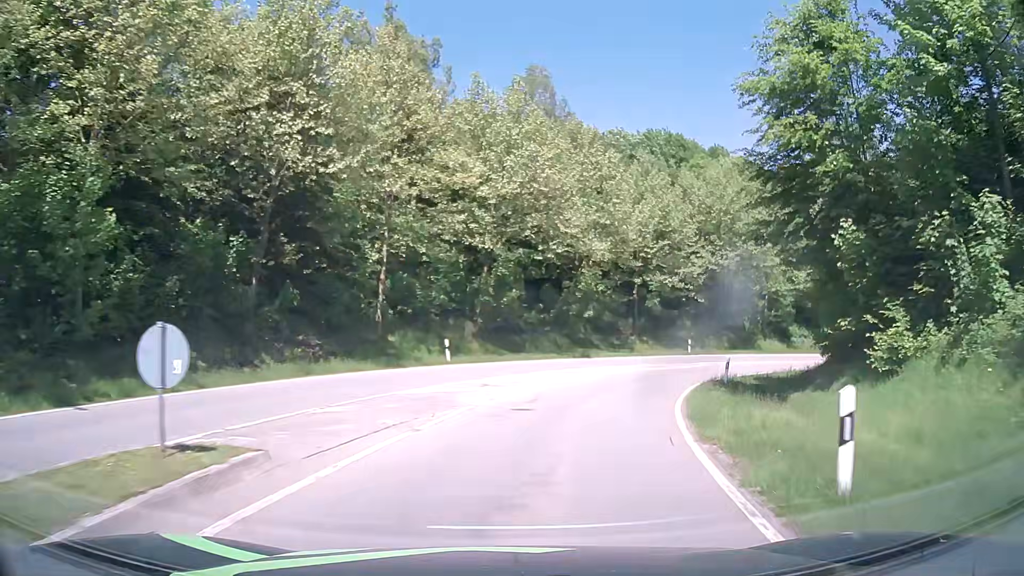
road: primary_link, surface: asphalt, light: Day
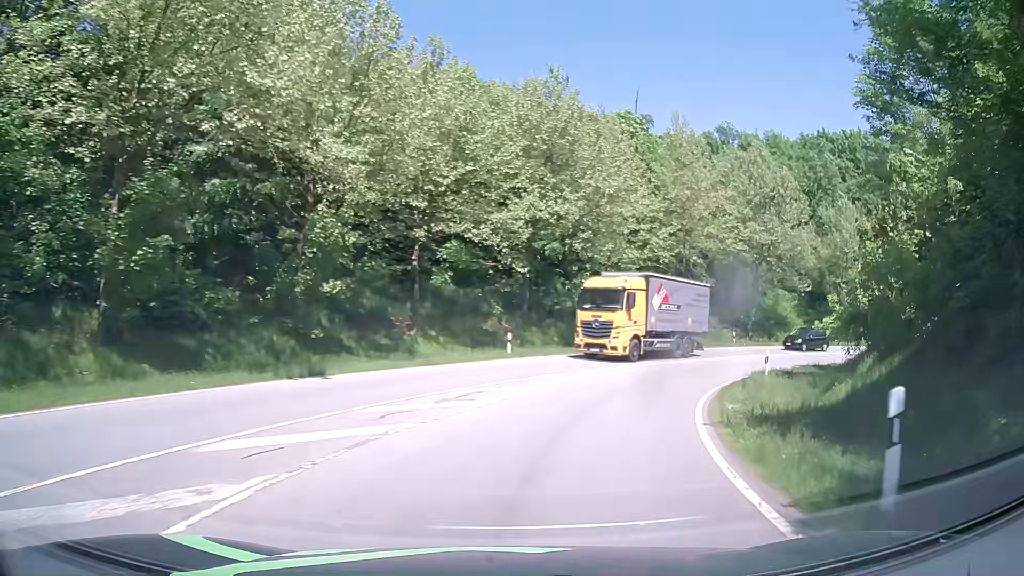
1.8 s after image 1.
(+3.2, +20.2) m; +19°
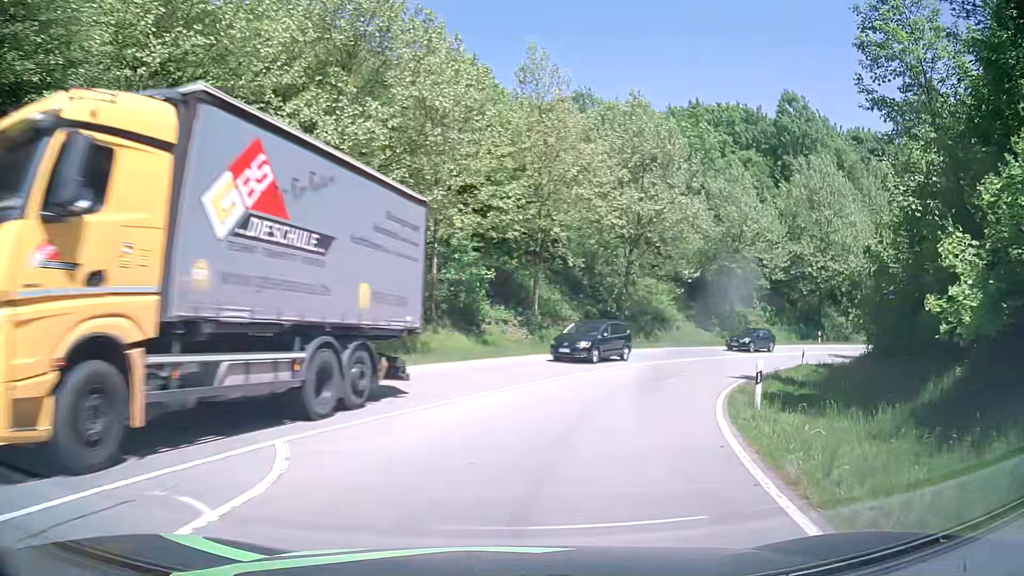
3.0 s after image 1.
(+1.7, +13.4) m; +14°
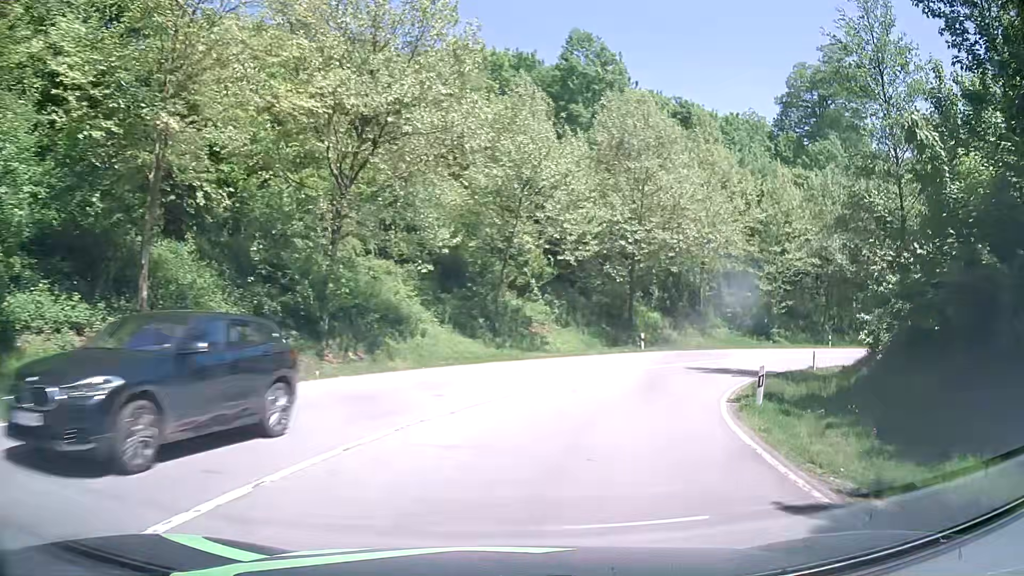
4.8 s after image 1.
(+3.9, +19.8) m; +22°
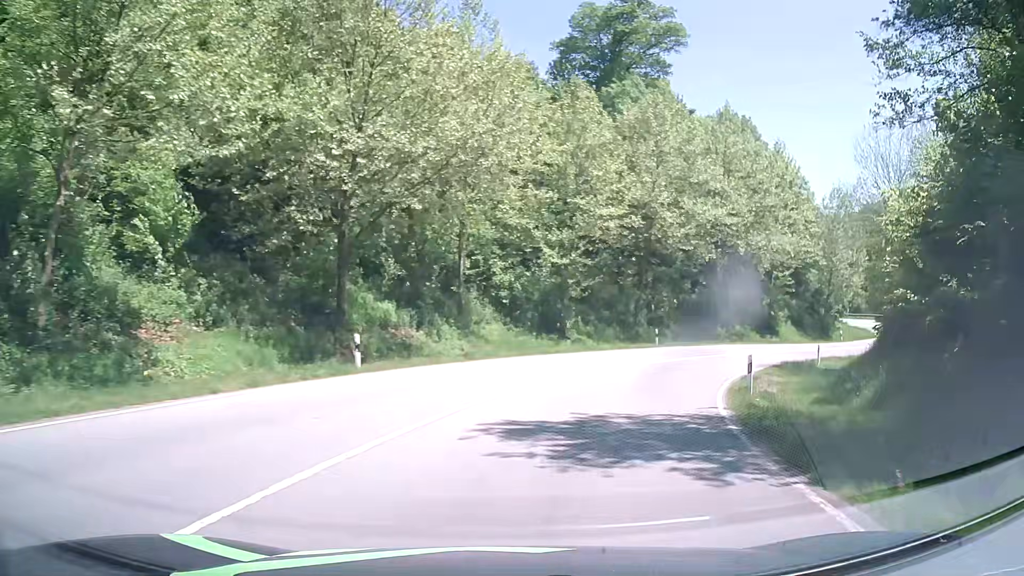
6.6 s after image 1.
(+4.1, +19.7) m; +23°
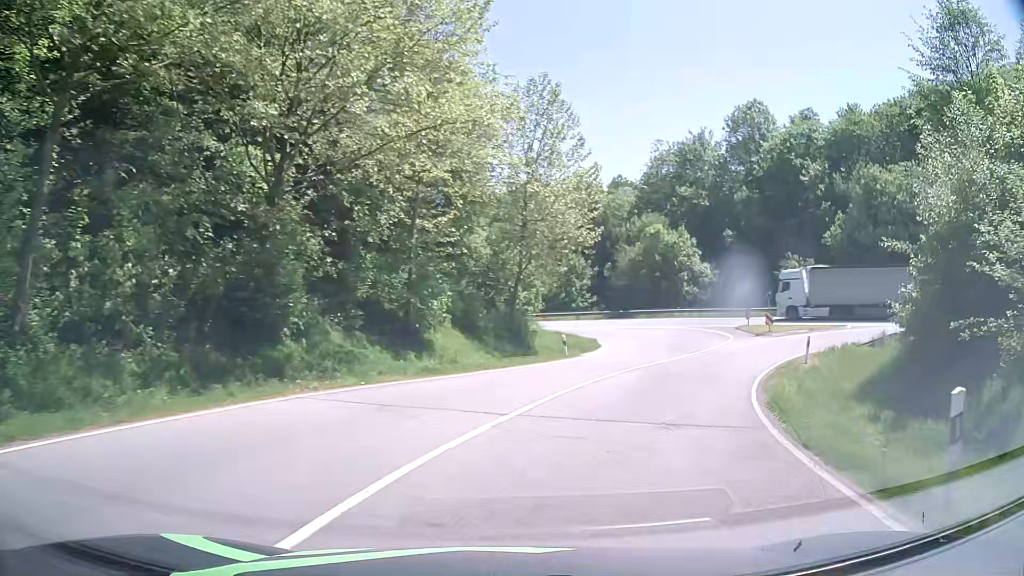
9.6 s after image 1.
(+9.9, +31.6) m; +34°
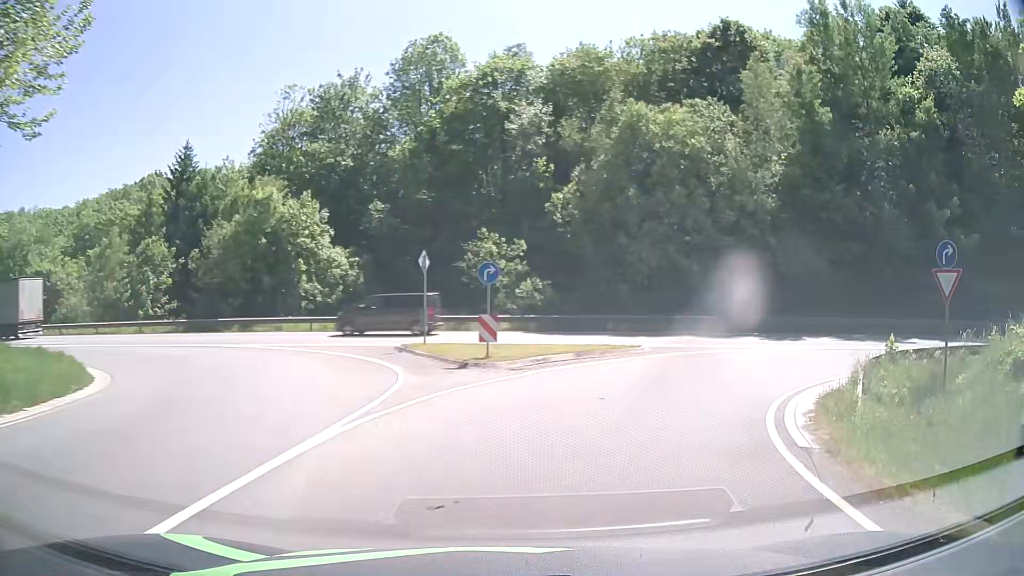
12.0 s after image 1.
(+6.1, +23.0) m; +31°
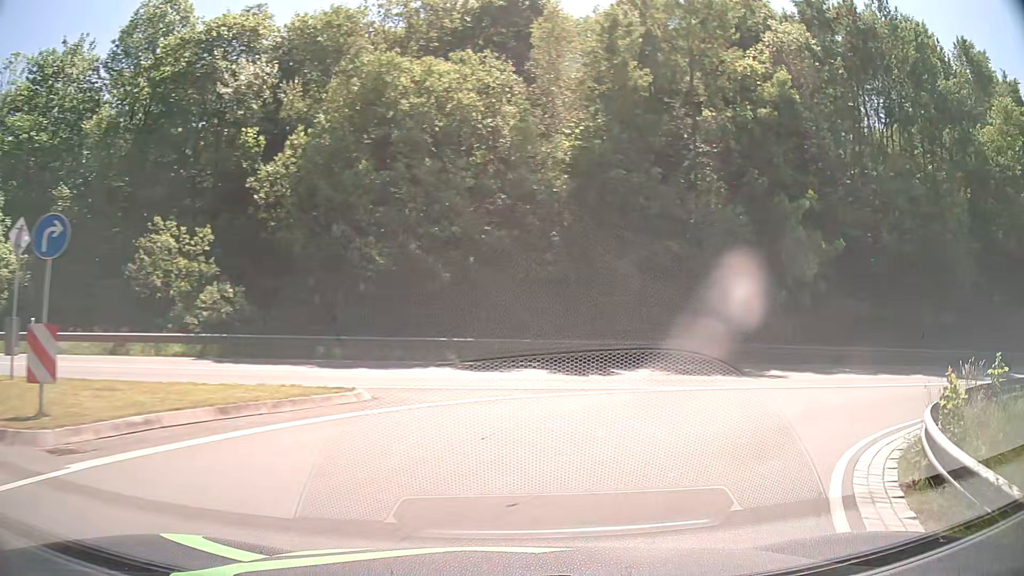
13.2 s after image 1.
(+1.9, +9.8) m; +23°
(+3, +9) (+11, +16) (+20, +18) (+30, +21) (+40, +22) (+49, +24) (+59, +26) (+69, +28) (+79, +30) (+89, +31) m
